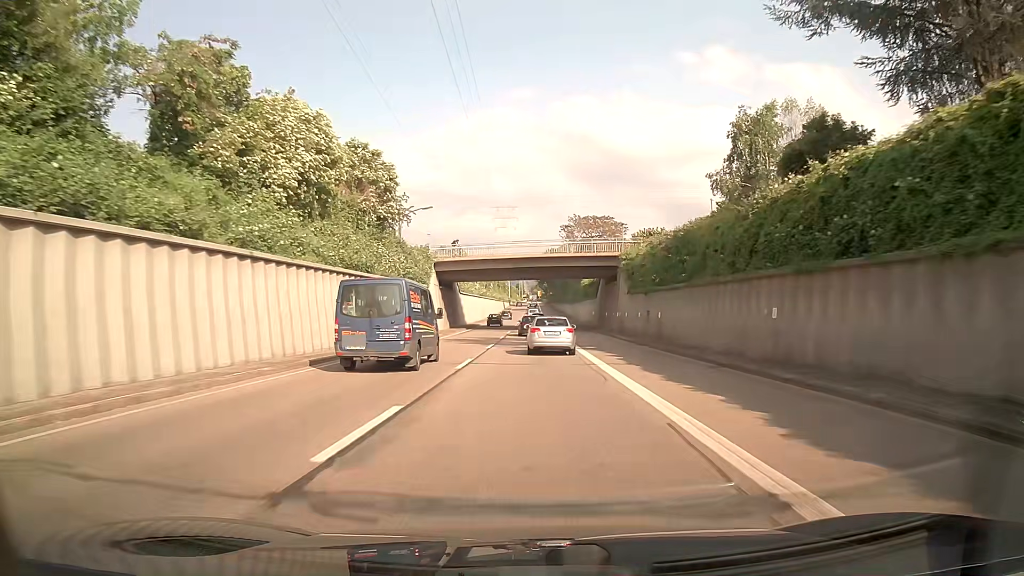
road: trunk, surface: asphalt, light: Day
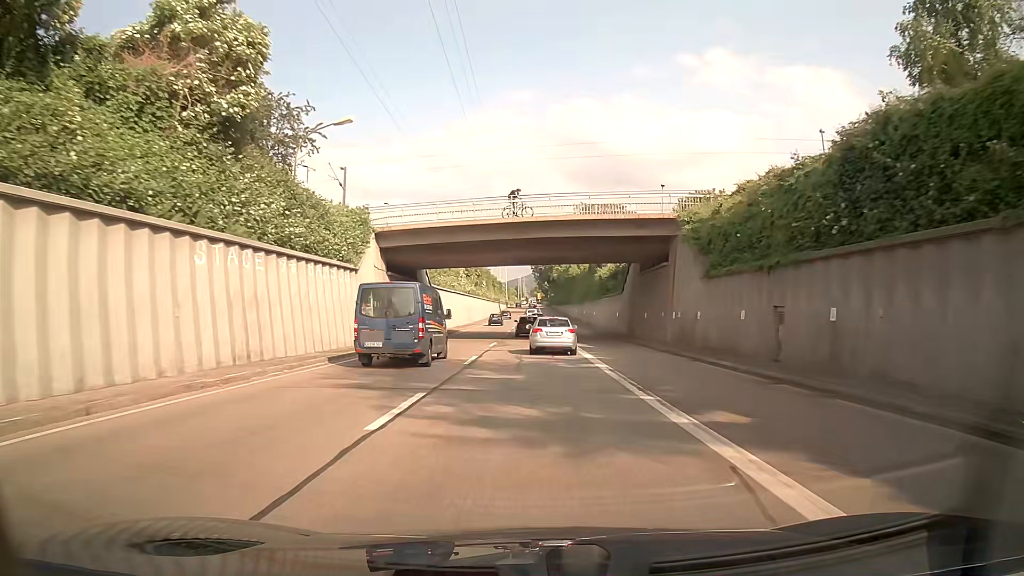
(0.0, +22.2) m; 0°
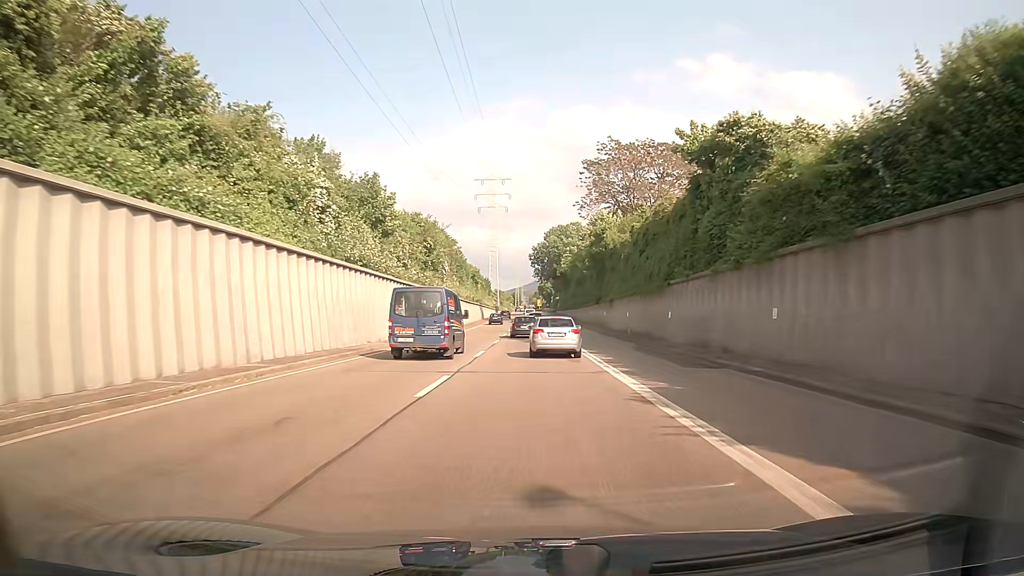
(-0.6, +56.7) m; -1°
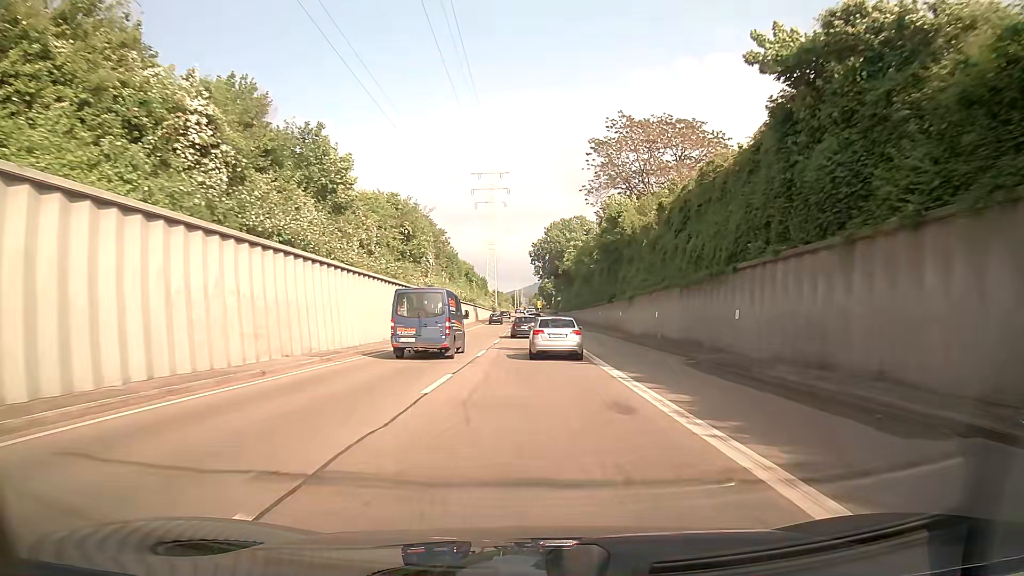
(+0.2, +11.4) m; +1°
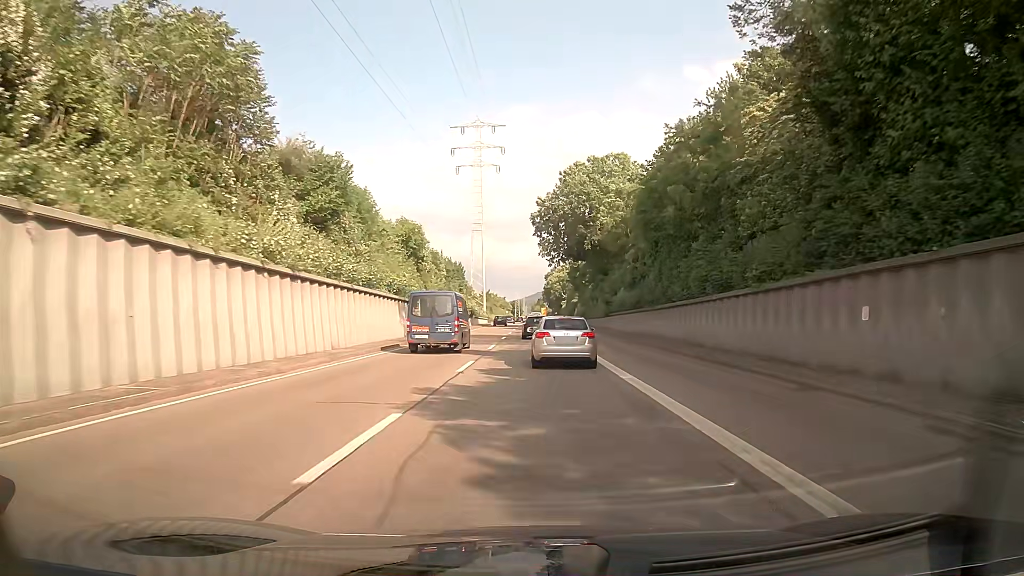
(-0.1, +55.1) m; 0°
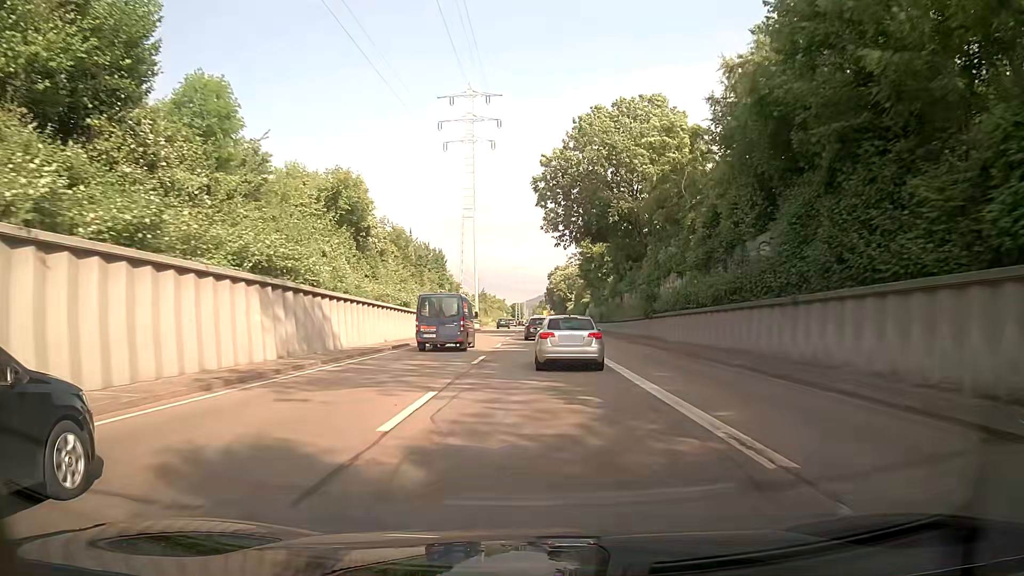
(-0.1, +21.2) m; -1°
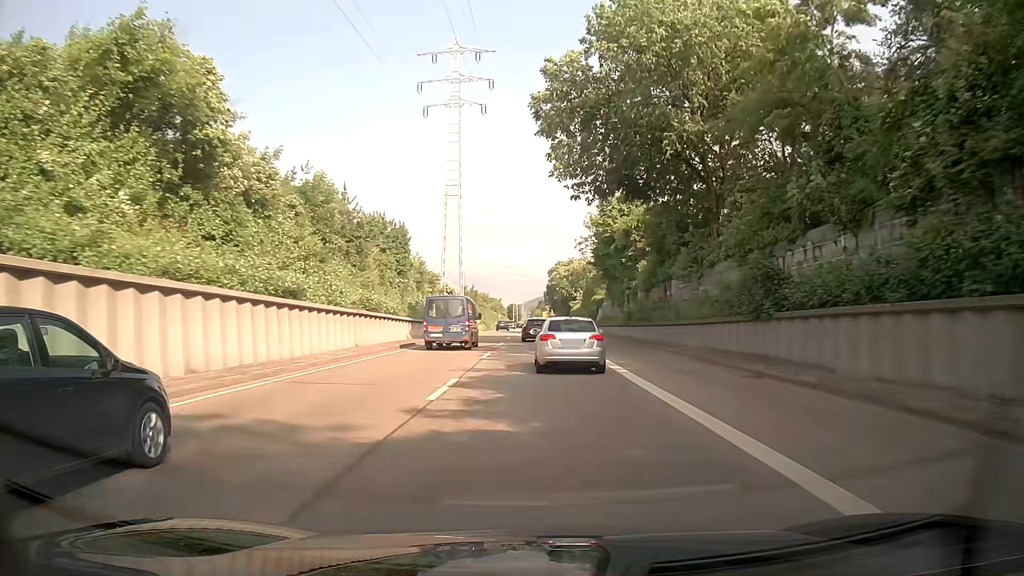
(+0.2, +20.8) m; +1°
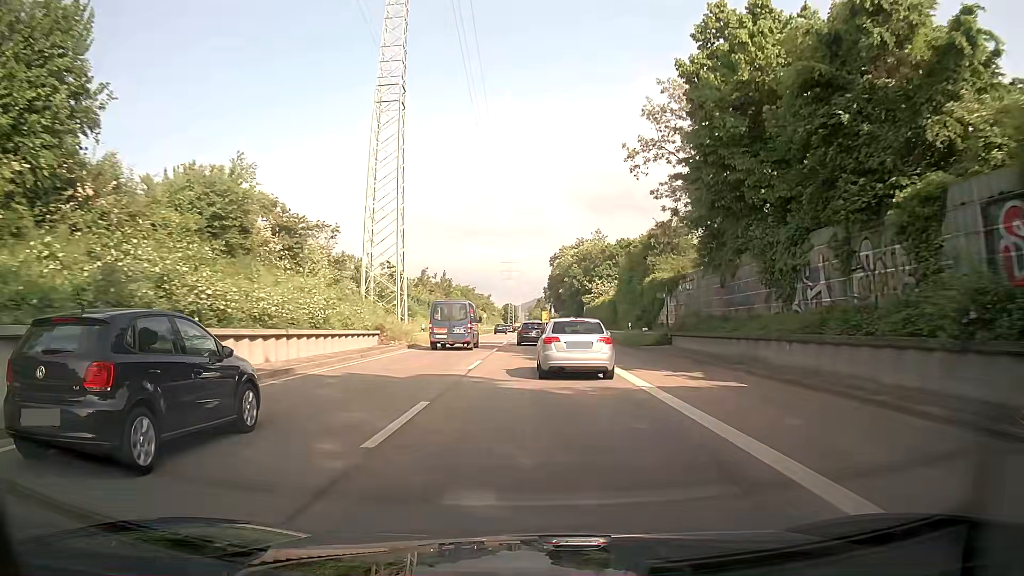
(+0.1, +40.4) m; 0°
(0, +10) (0, +20) (0, +30) (0, +40) (0, +50) (0, +60) (0, +70) (0, +80) (0, +90) (0, +100) m
